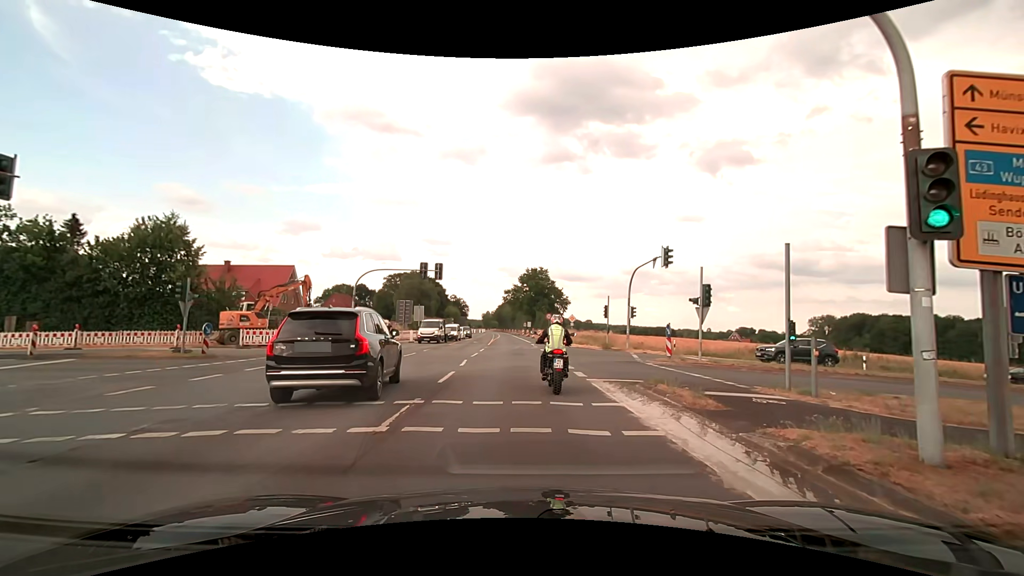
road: secondary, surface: asphalt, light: Day
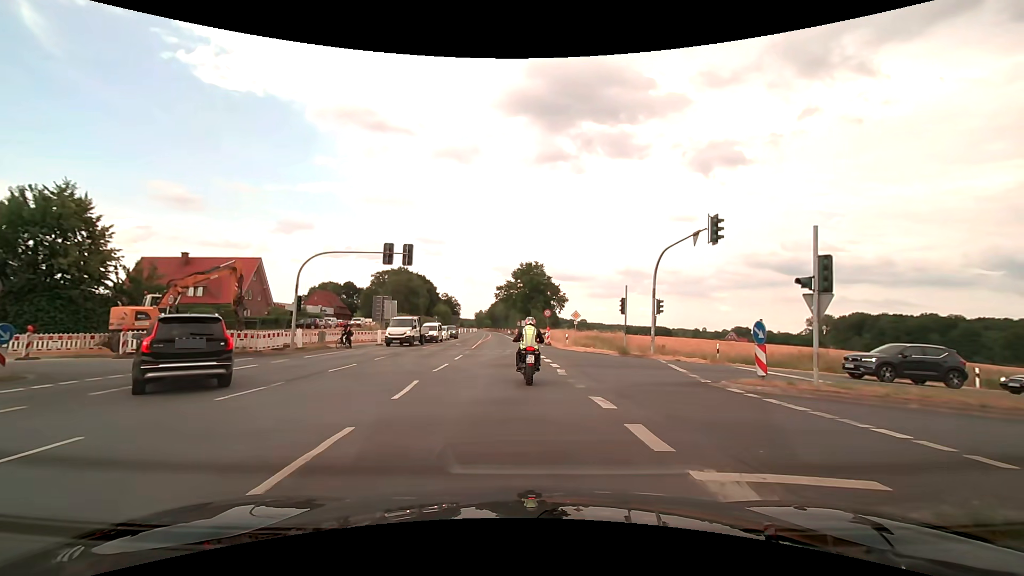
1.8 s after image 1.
(0.0, +9.3) m; 0°
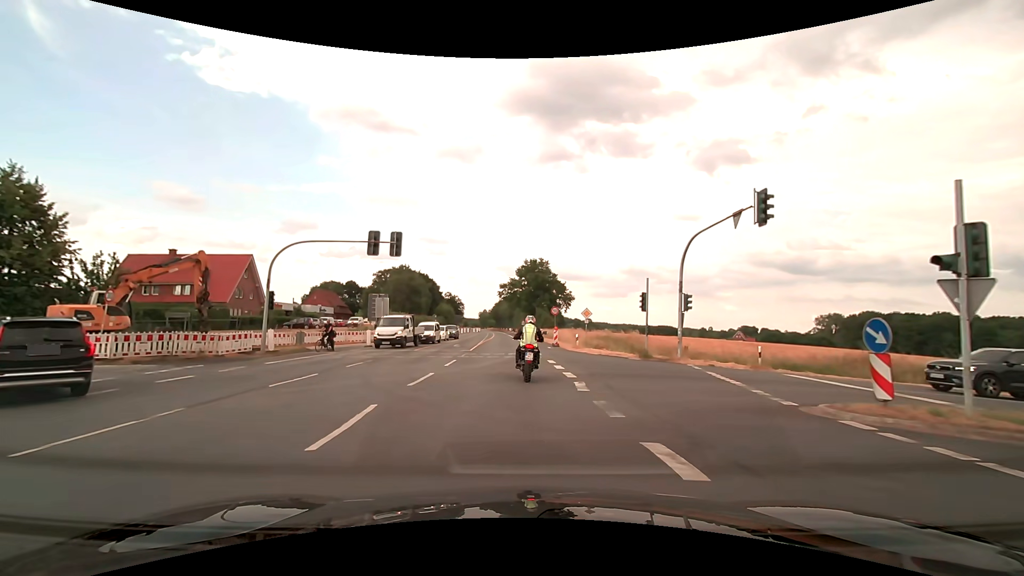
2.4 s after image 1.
(0.0, +4.2) m; 0°
